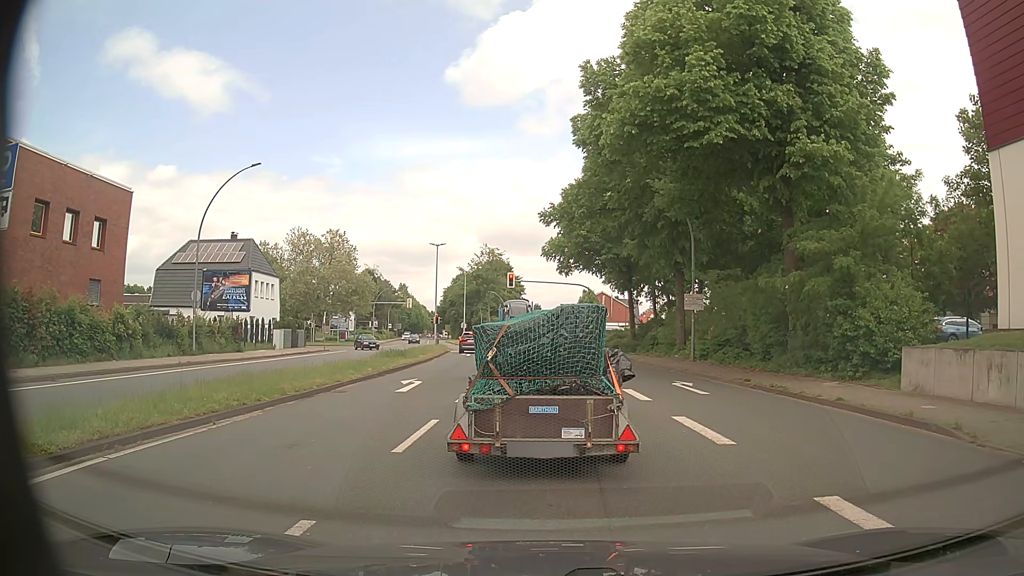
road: primary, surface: asphalt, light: Day
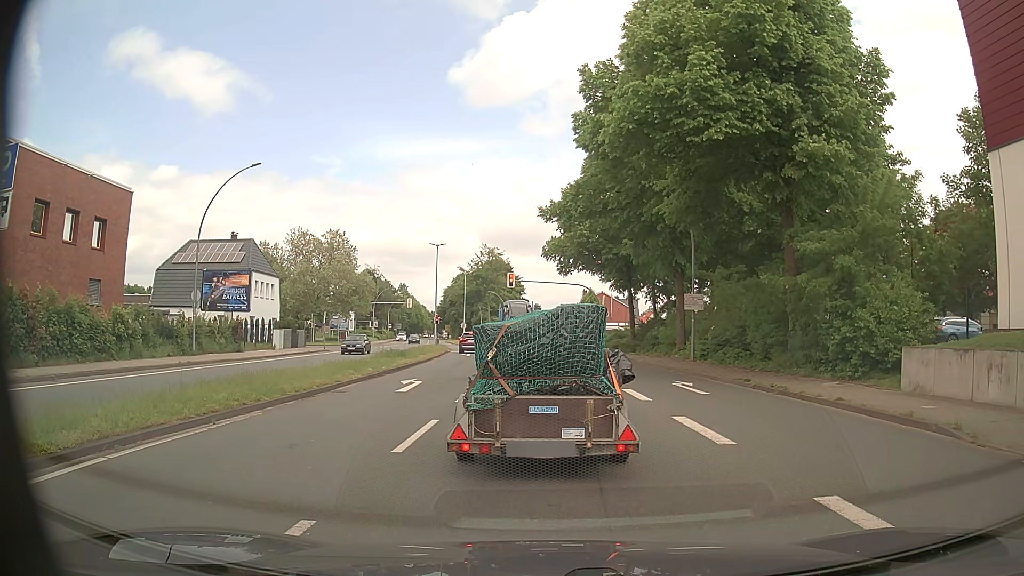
(0.0, 0.0) m; 0°
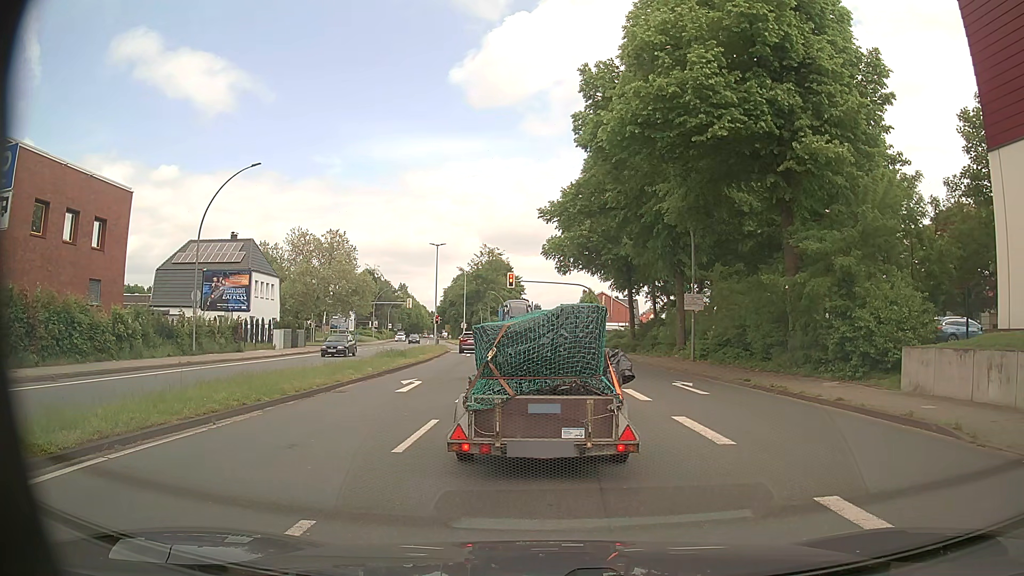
(0.0, 0.0) m; 0°
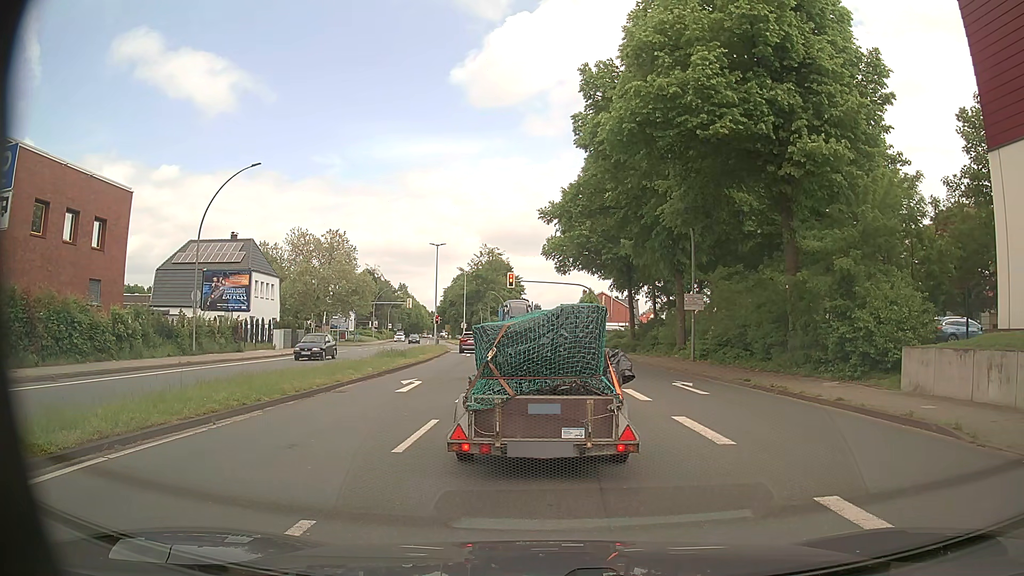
(0.0, 0.0) m; 0°
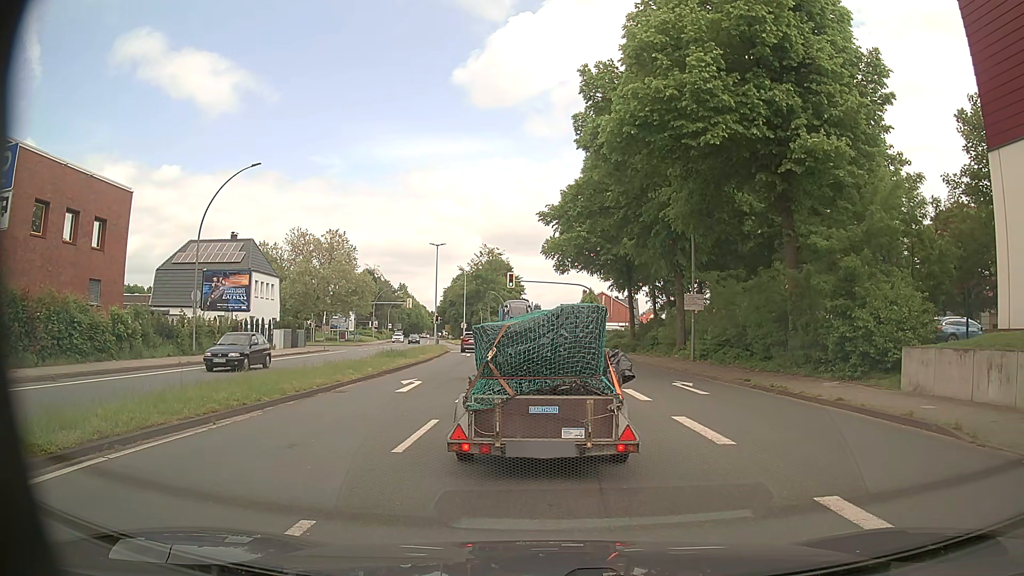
(0.0, 0.0) m; 0°
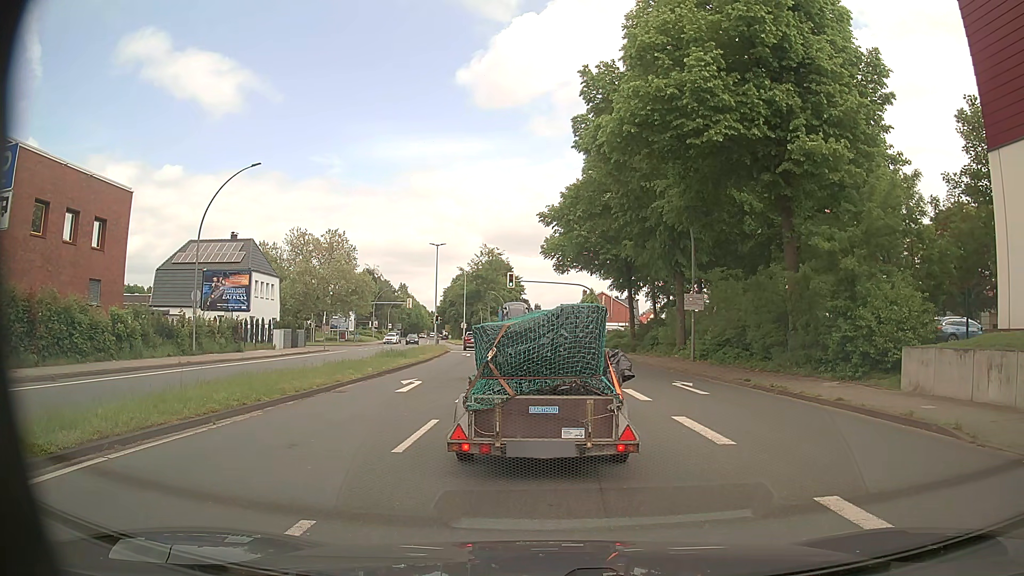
(0.0, 0.0) m; 0°
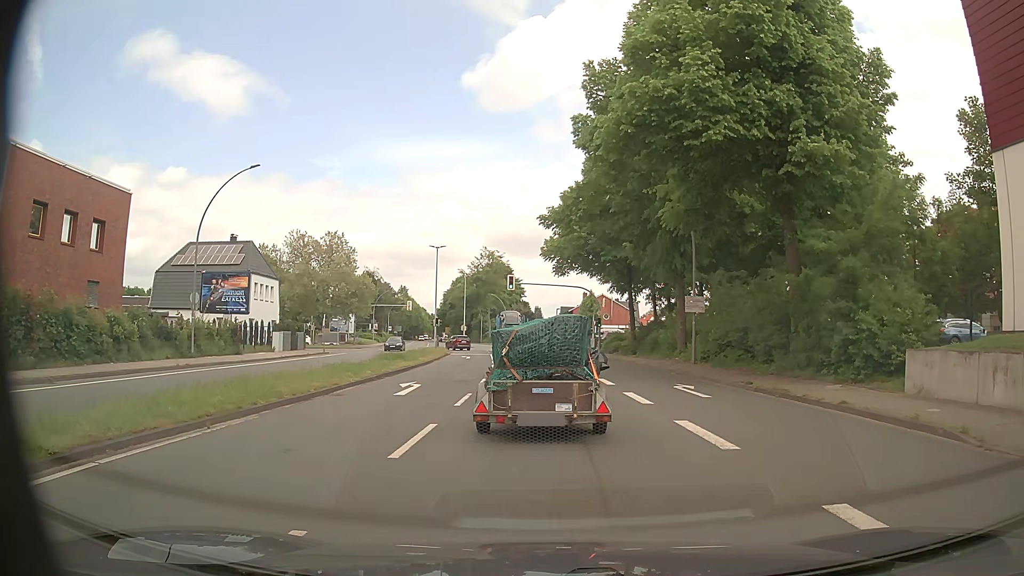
(0.0, +0.2) m; 0°
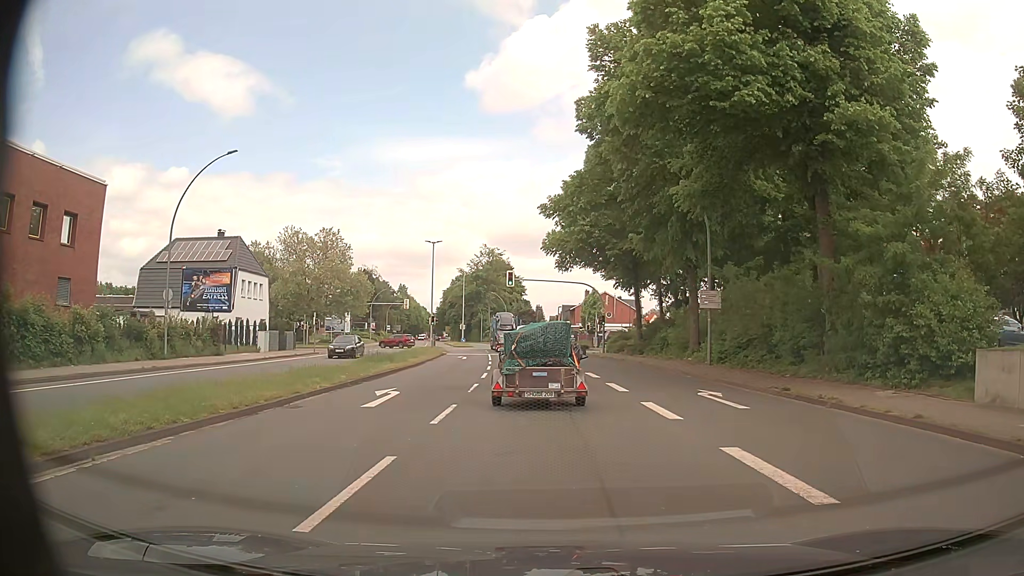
(-0.2, +3.2) m; -3°
(0, +10) (0, +20) (-1, +30) (-2, +40) (-3, +50) (-4, +60) (-5, +70) (-6, +80) (-8, +90) (-9, +99) m
